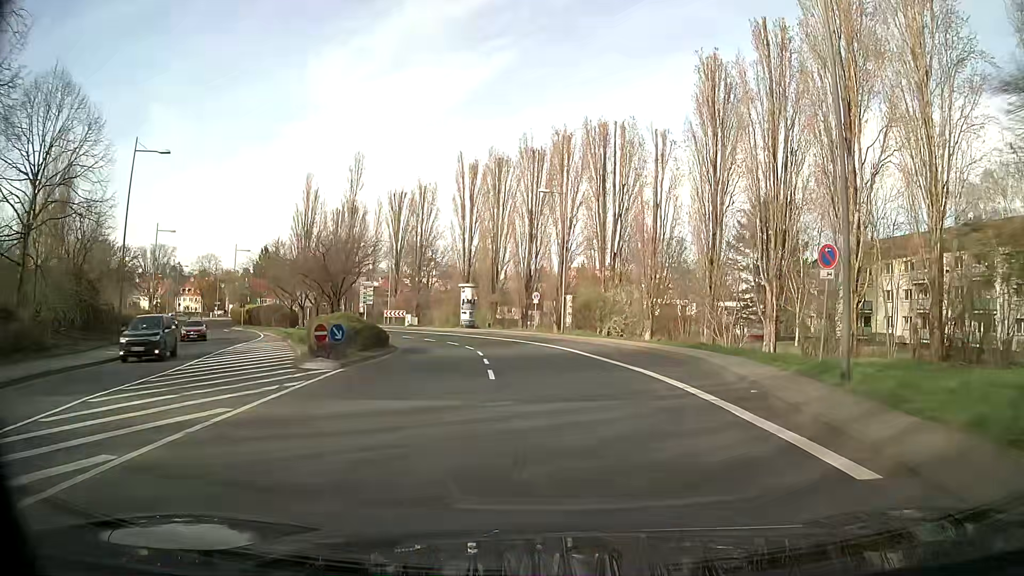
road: tertiary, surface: asphalt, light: Day
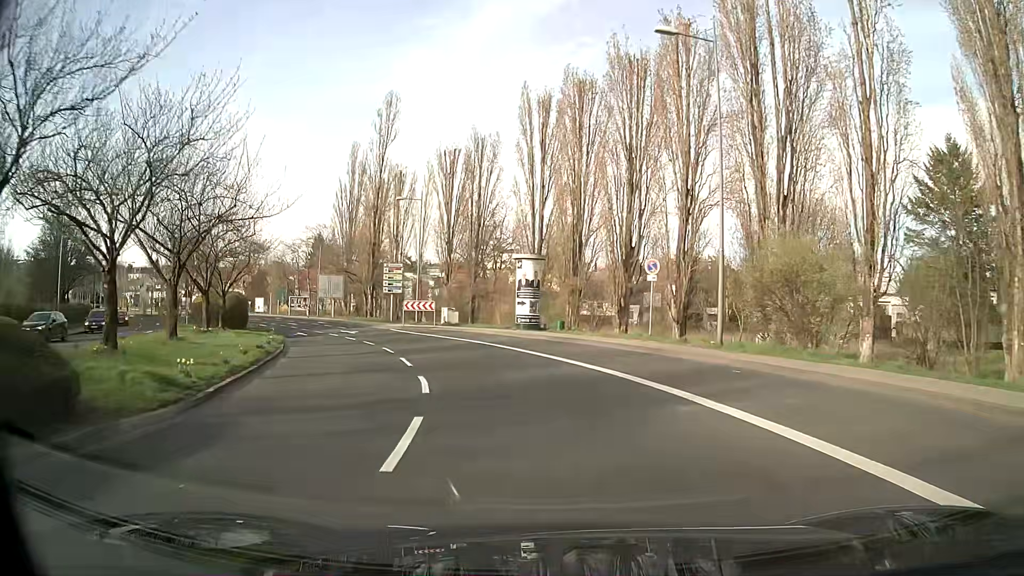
(-0.9, +27.4) m; -8°
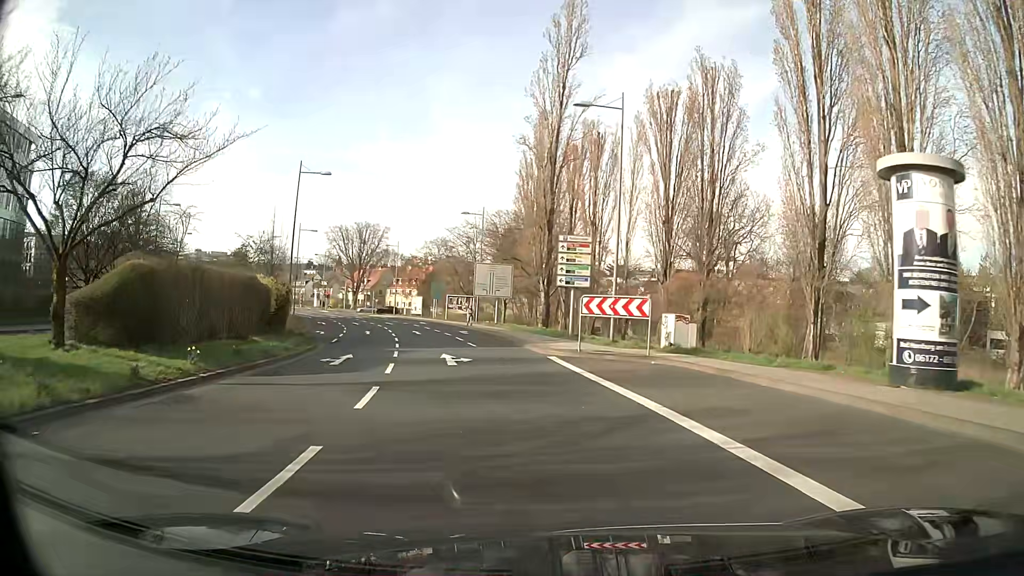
(-3.7, +26.2) m; -17°
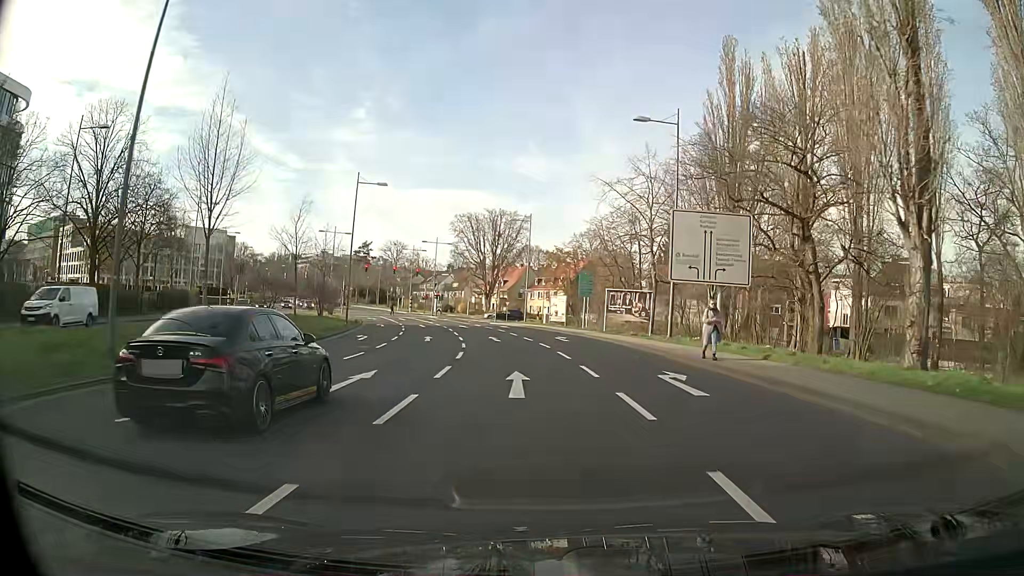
(-4.6, +31.9) m; -13°
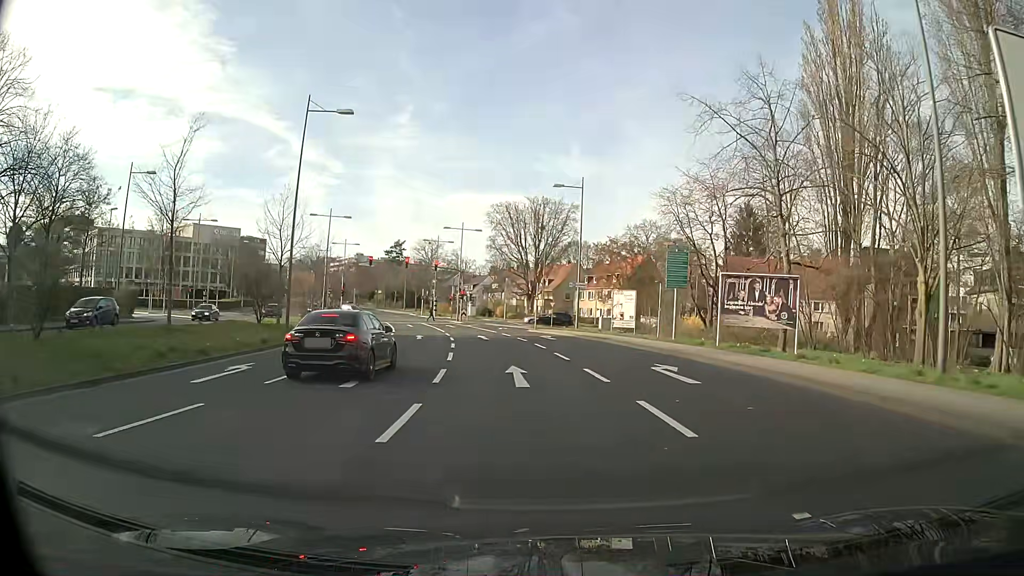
(-0.6, +19.2) m; -3°
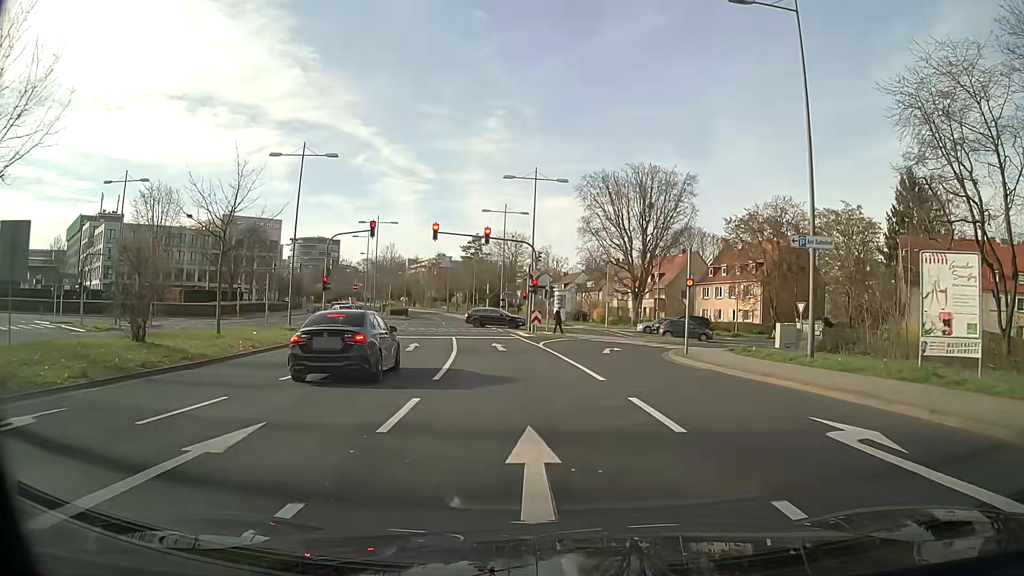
(-2.0, +29.6) m; -8°
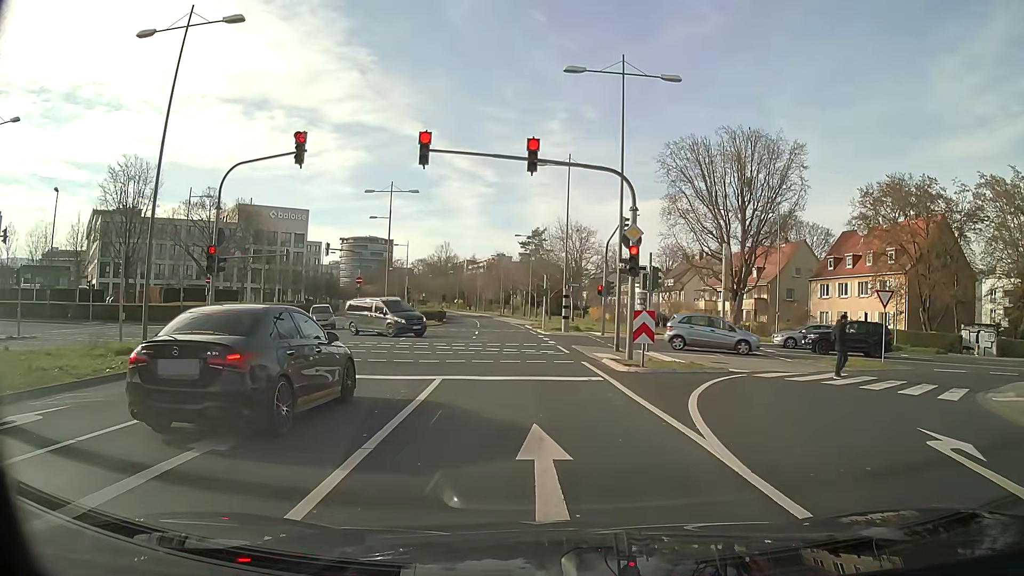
(-0.9, +20.2) m; -5°
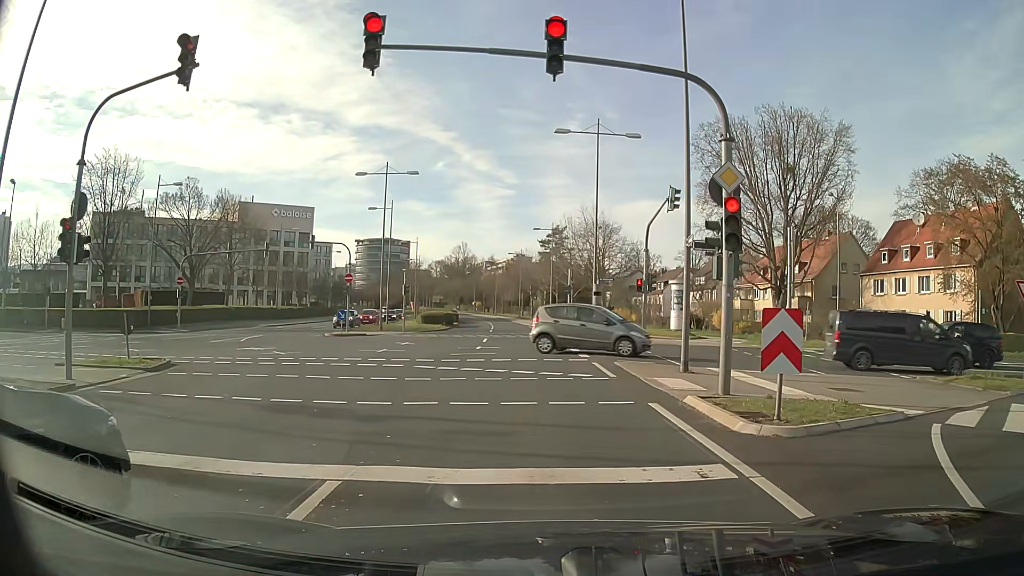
(-0.1, +7.7) m; -4°
(0, +10) (+1, +20) (+1, +30) (0, +40) (0, +50) (0, +60) (-1, +70) (-1, +80) (-2, +90) (-3, +100) m
